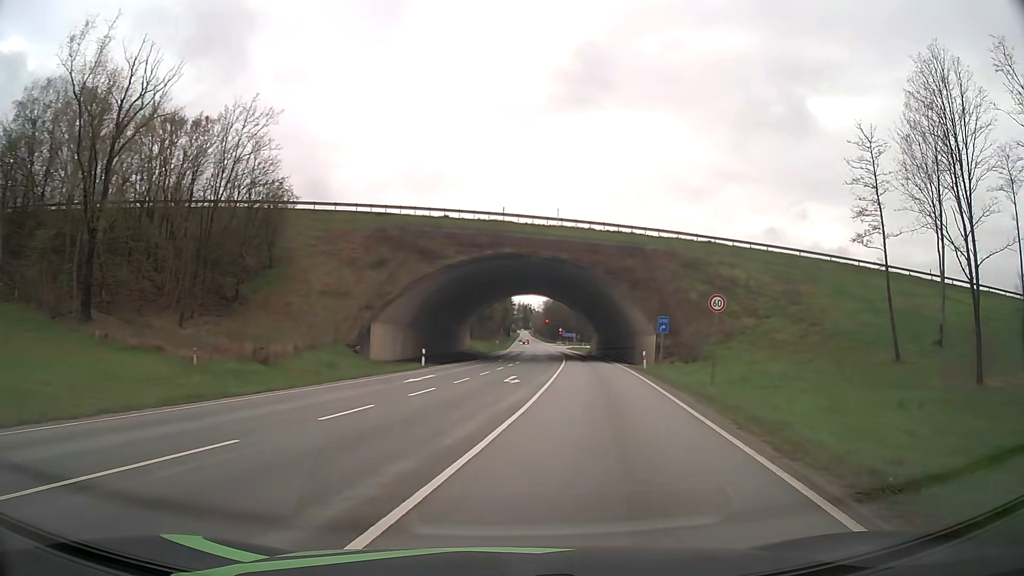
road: primary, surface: asphalt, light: Day
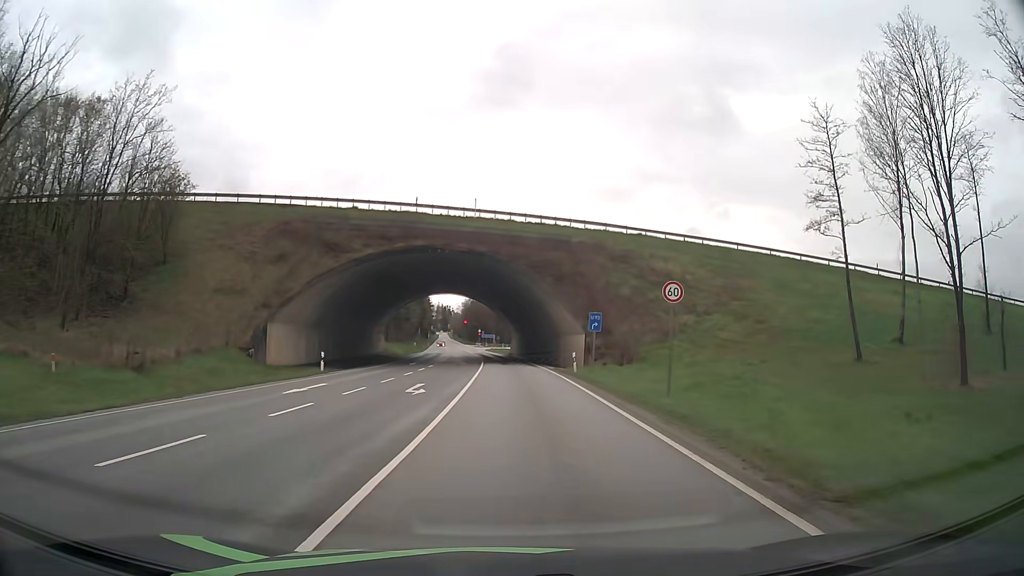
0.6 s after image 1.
(+0.3, +5.0) m; +7°
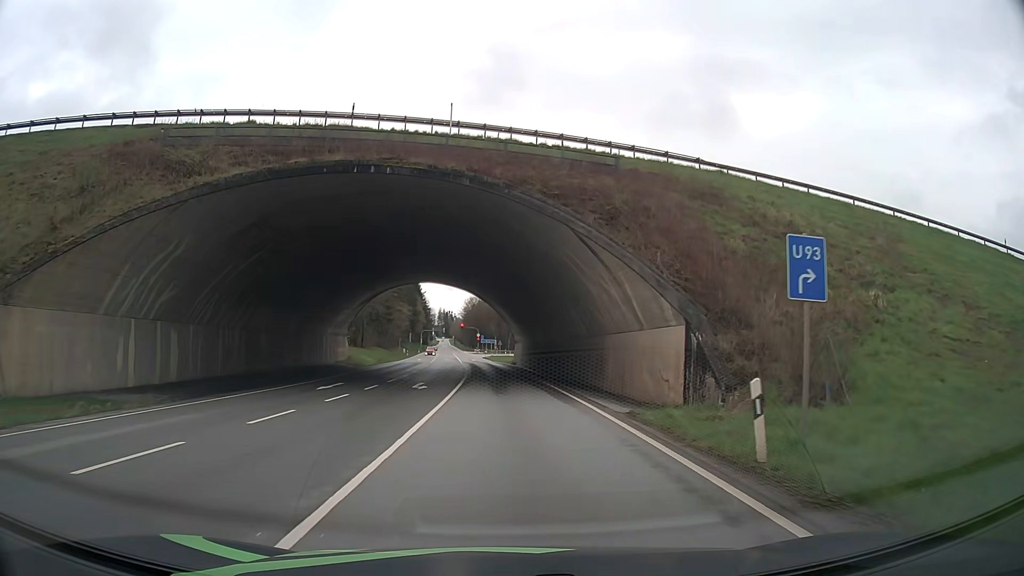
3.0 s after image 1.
(+0.2, +24.9) m; -1°
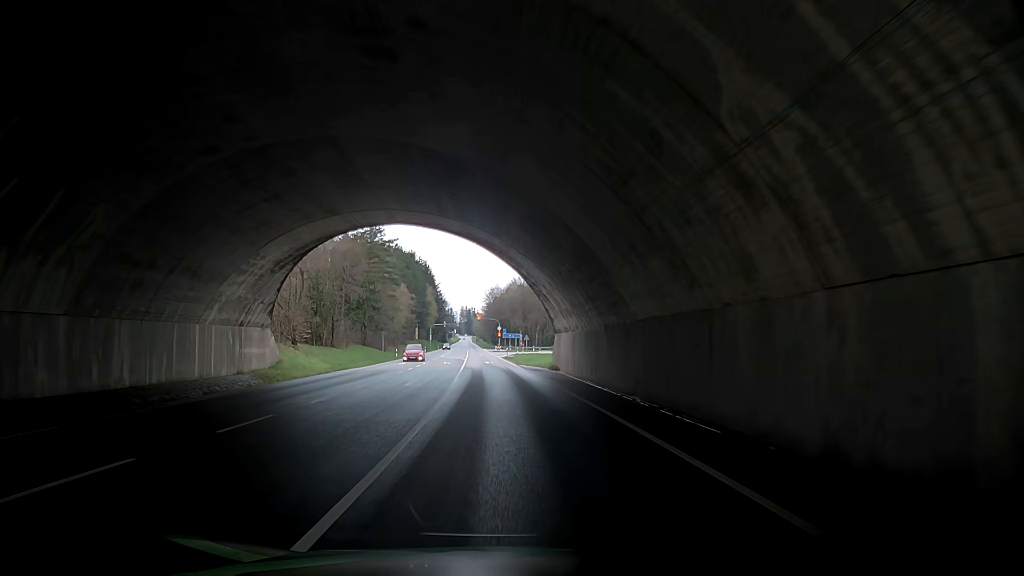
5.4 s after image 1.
(-0.7, +32.3) m; -4°
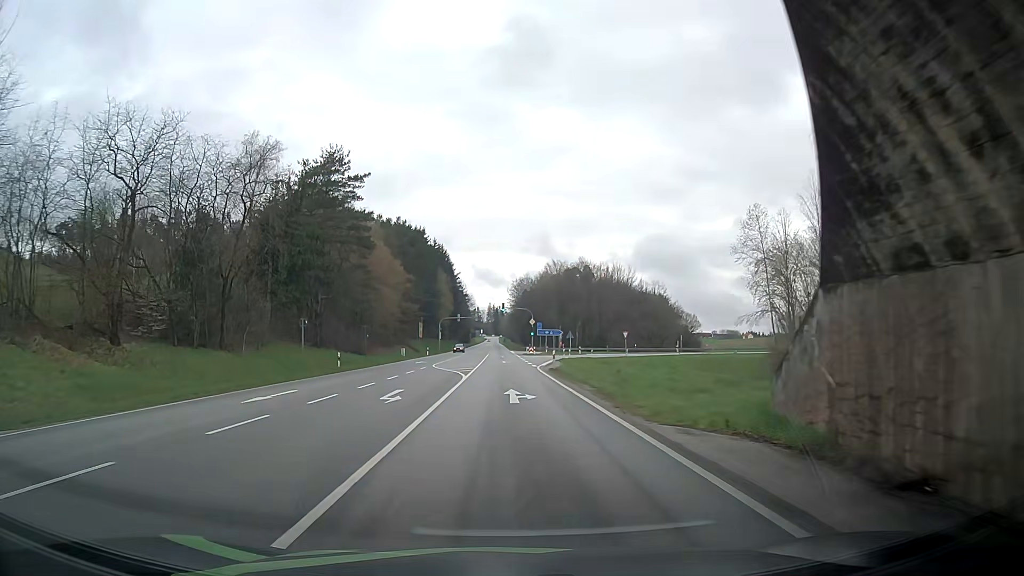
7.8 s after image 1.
(+1.5, +37.0) m; 0°
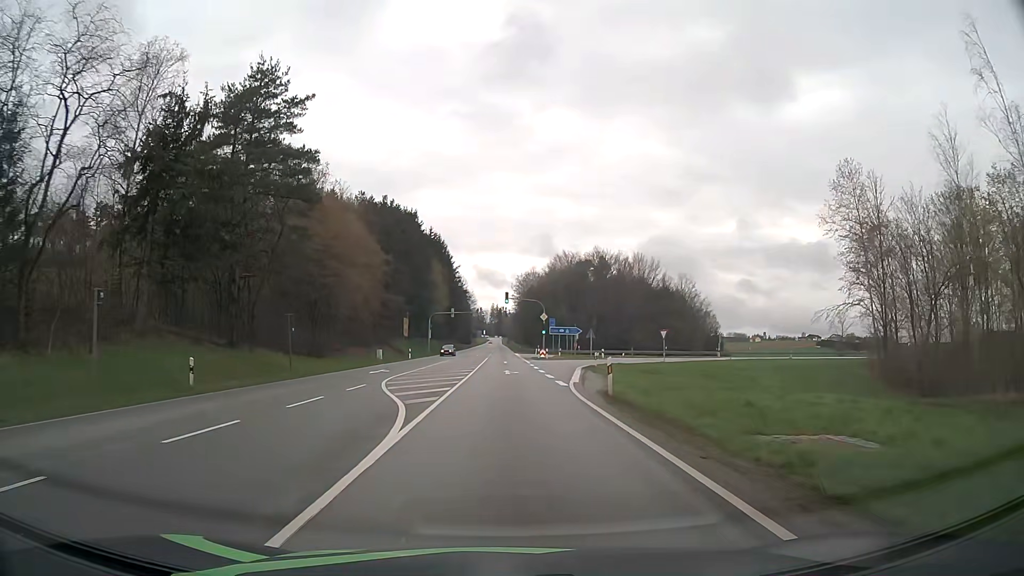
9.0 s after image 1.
(-0.3, +19.6) m; -2°
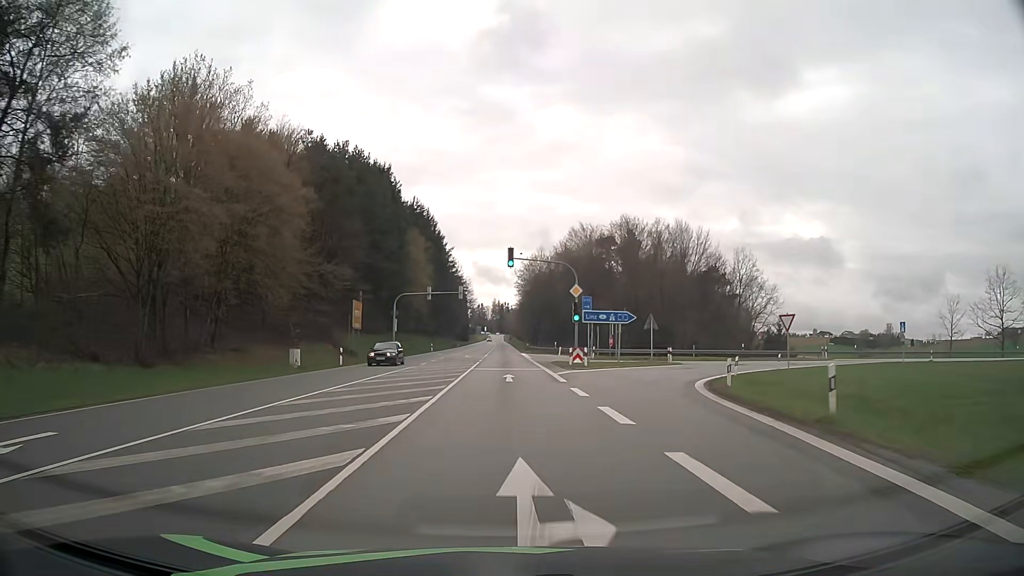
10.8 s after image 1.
(+0.1, +30.3) m; 0°
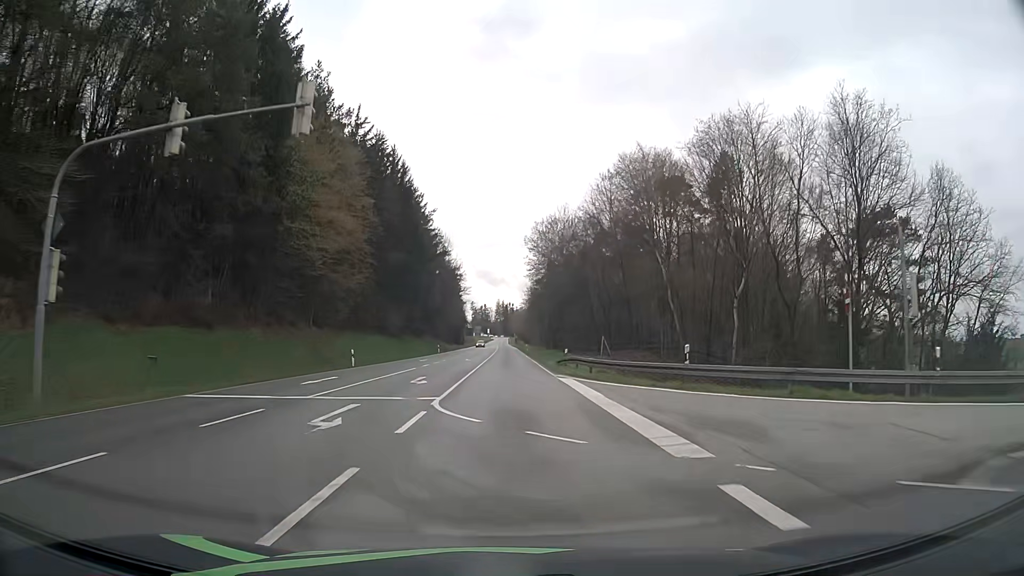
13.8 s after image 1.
(0.0, +48.8) m; 0°
(0, +10) (0, +20) (0, +30) (0, +40) (0, +50) (0, +60) (0, +70) (0, +80) (0, +90) (0, +100) m
